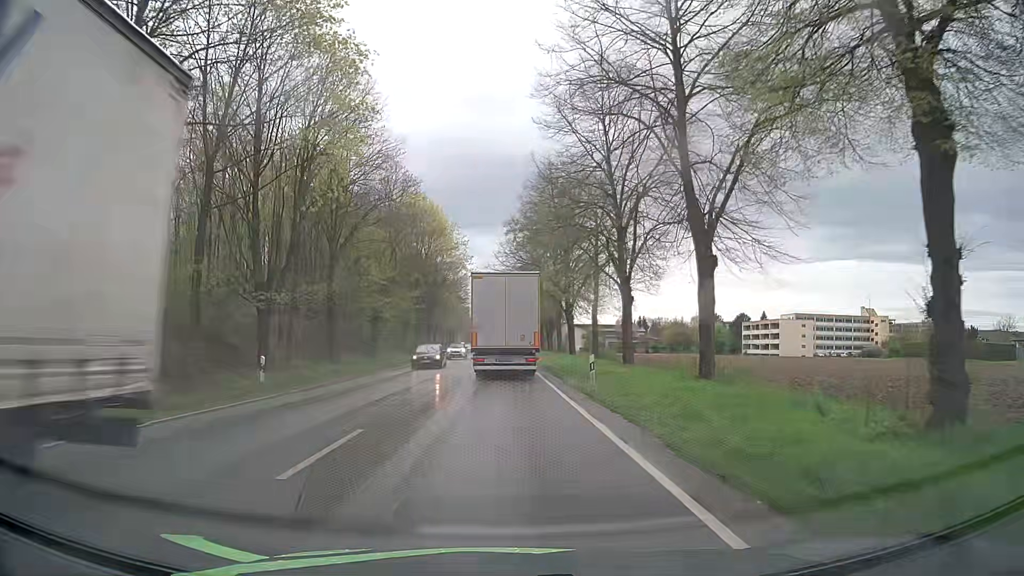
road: primary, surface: asphalt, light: Day
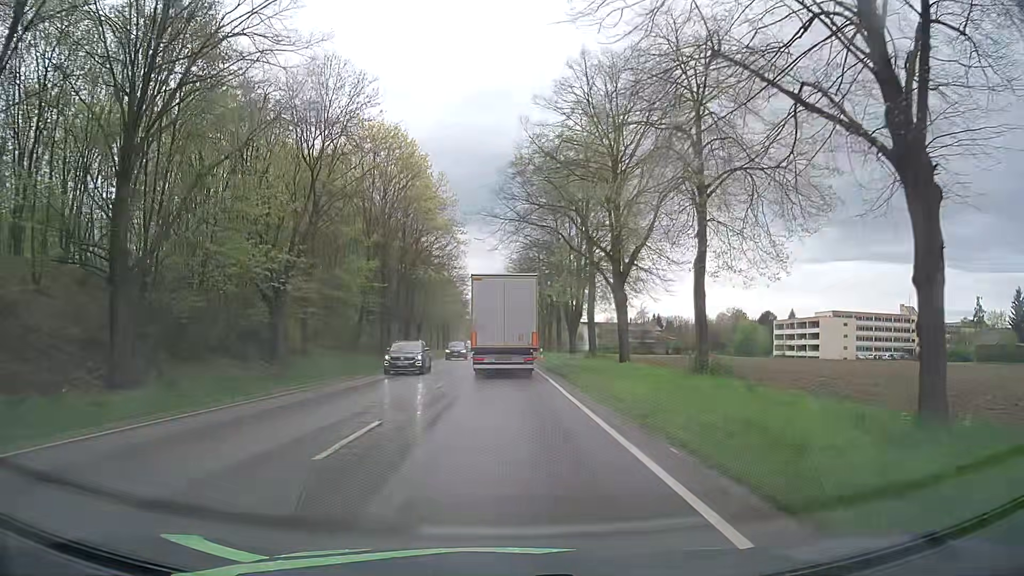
(-0.2, +22.8) m; 0°
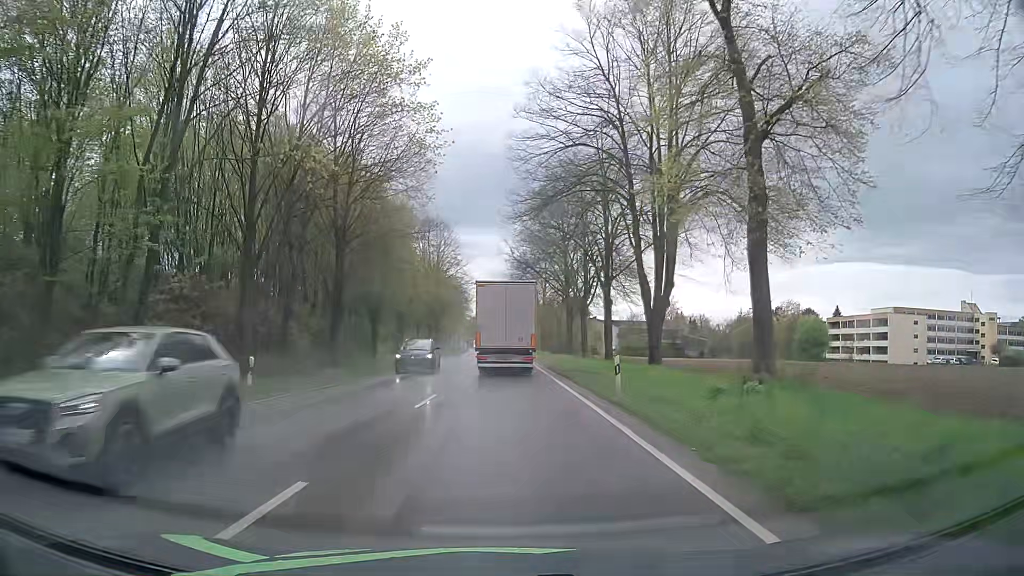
(-0.5, +29.8) m; -1°
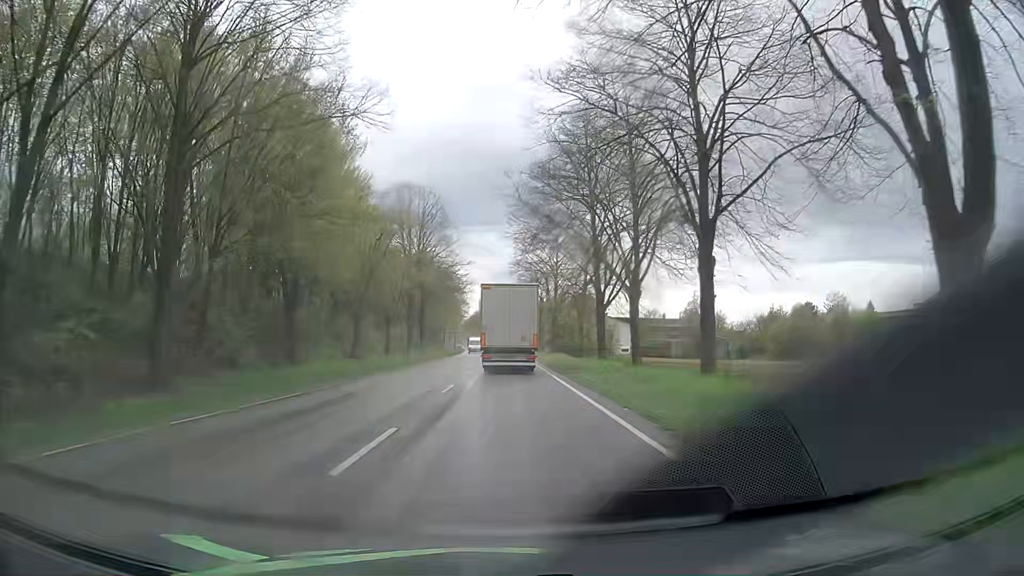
(0.0, +19.4) m; 0°
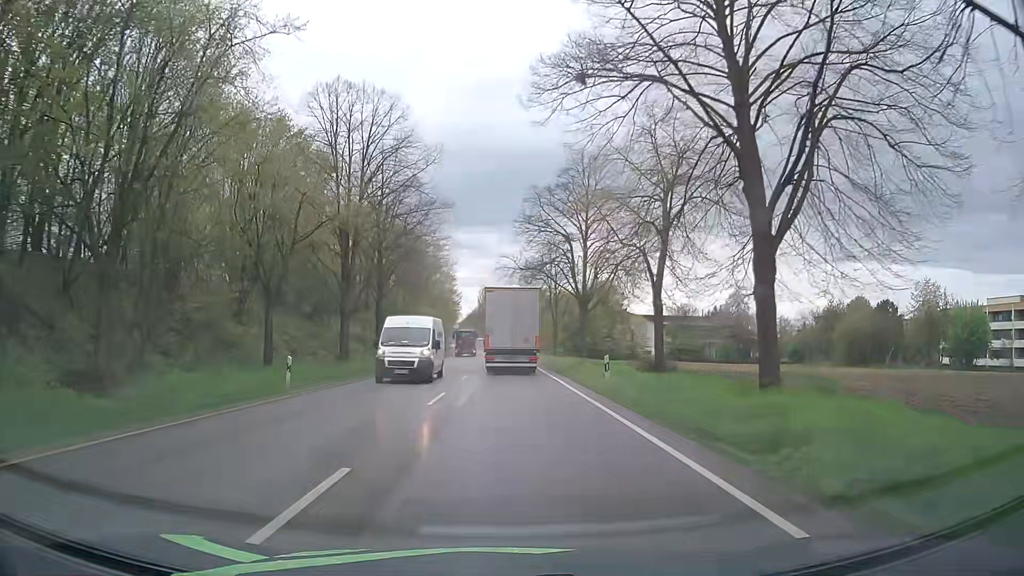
(0.0, +27.6) m; +1°
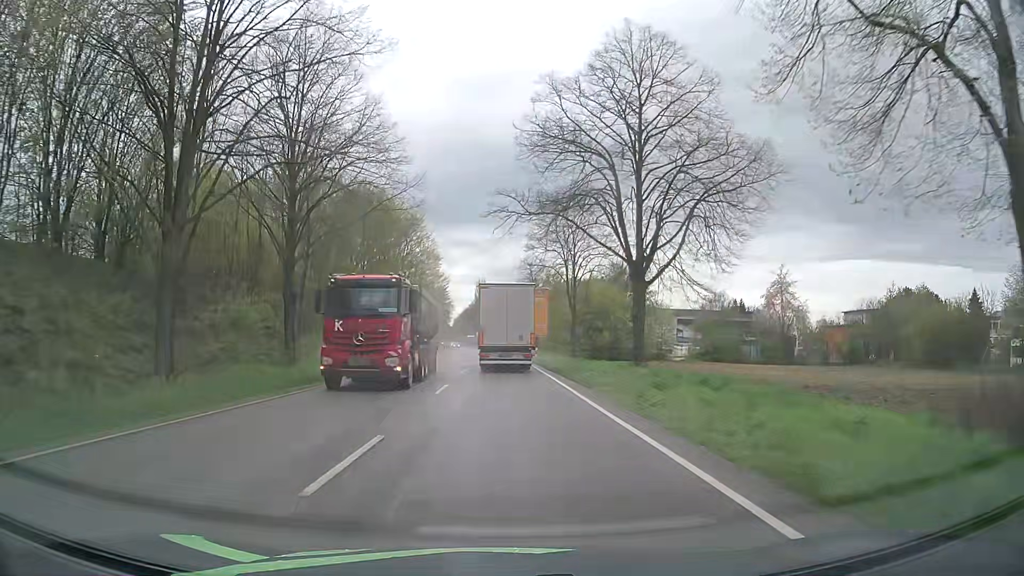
(-0.1, +21.3) m; 0°
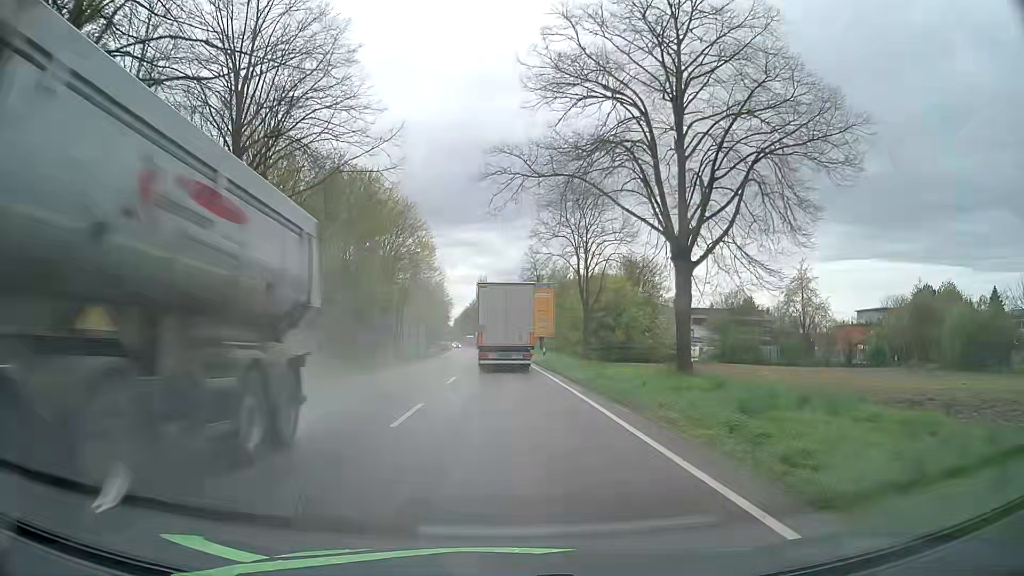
(0.0, +7.1) m; 0°
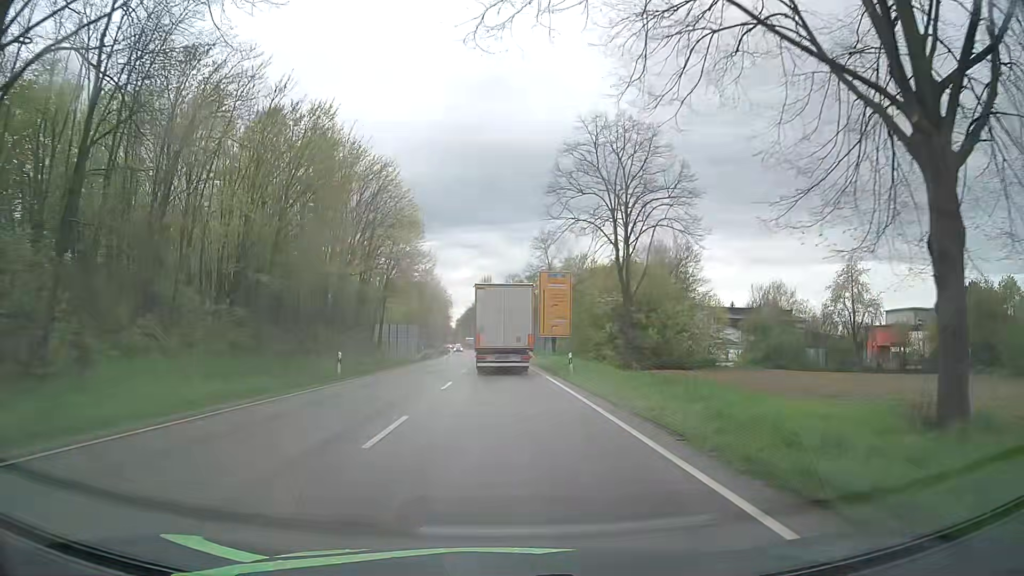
(0.0, +14.1) m; 0°
(0, +10) (0, +20) (0, +30) (-1, +40) (-1, +50) (-1, +60) (-1, +70) (-2, +80) (-2, +90) (-3, +100) m
